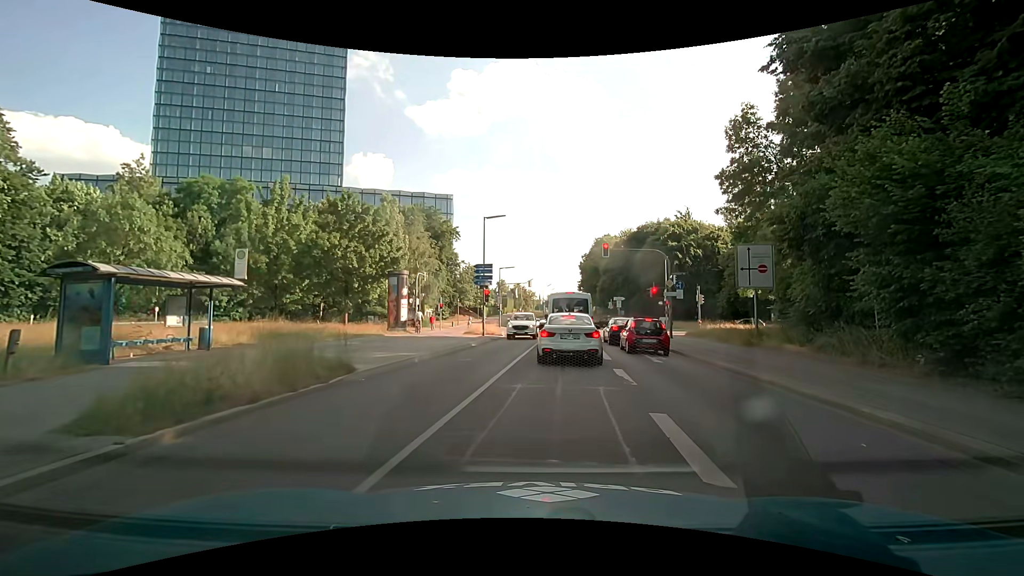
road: secondary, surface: asphalt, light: Day
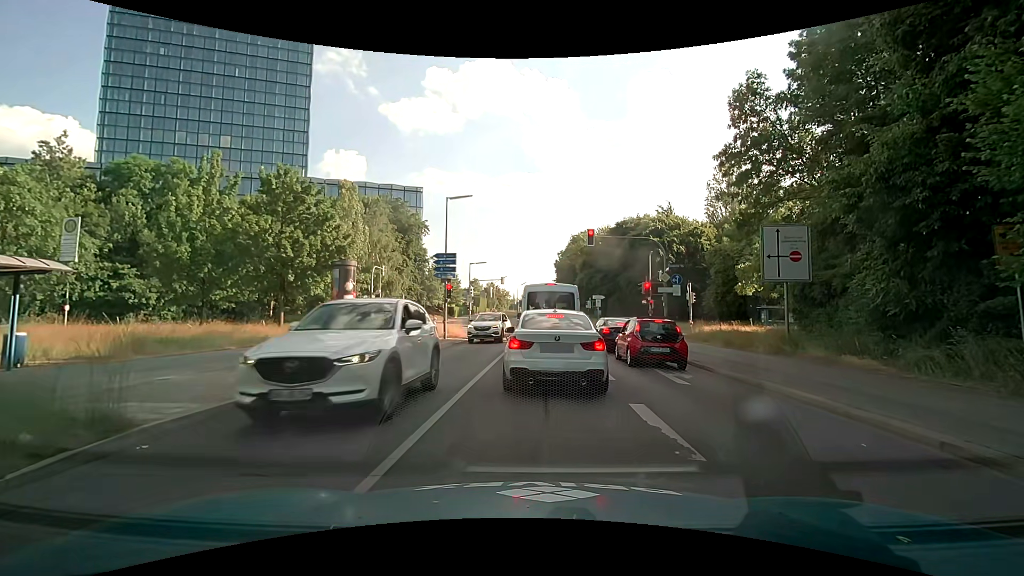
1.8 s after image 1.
(+0.3, +5.2) m; +5°
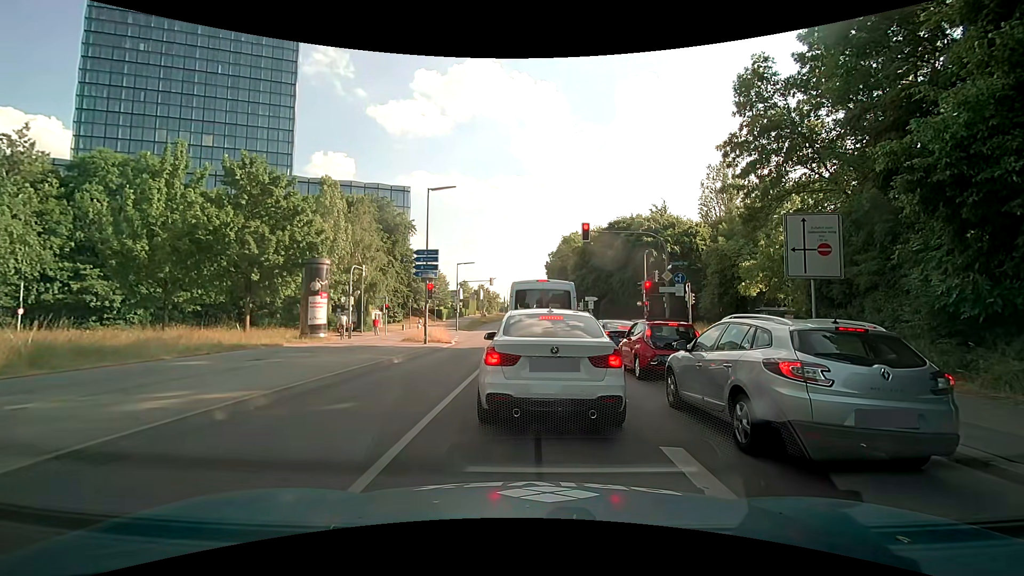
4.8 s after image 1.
(+0.1, +2.4) m; +3°
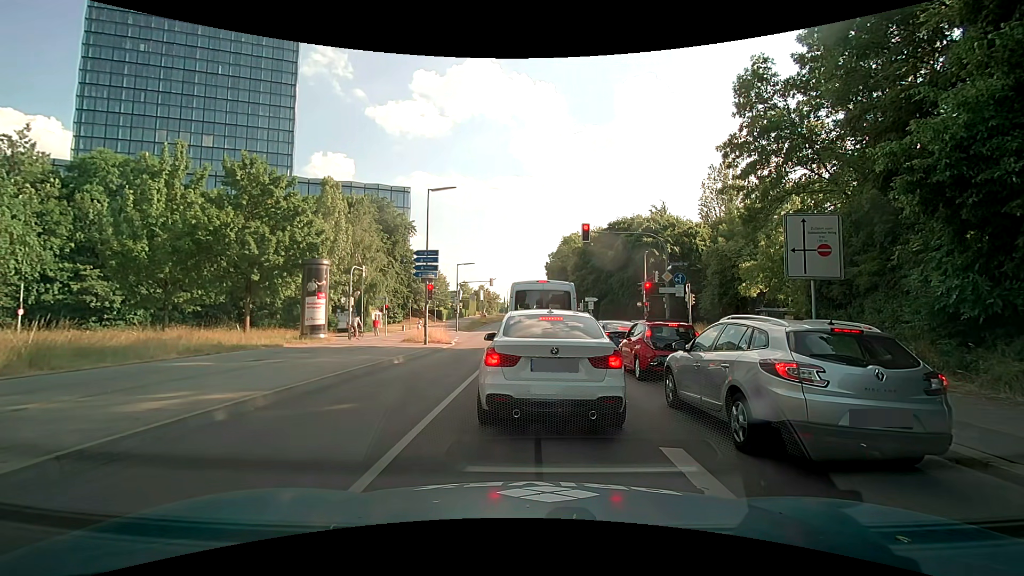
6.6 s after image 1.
(0.0, +0.1) m; 0°
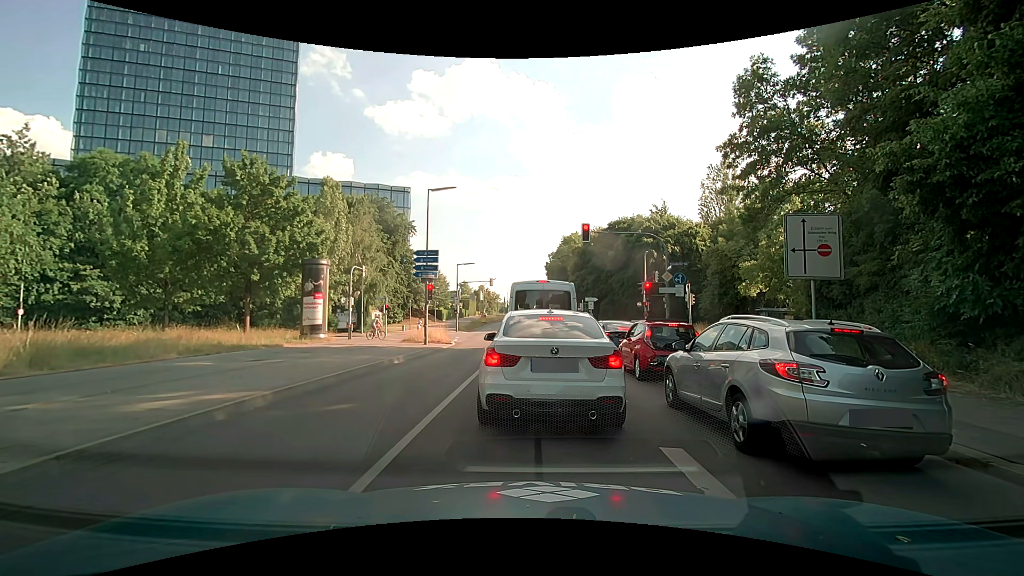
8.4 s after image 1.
(0.0, 0.0) m; 0°
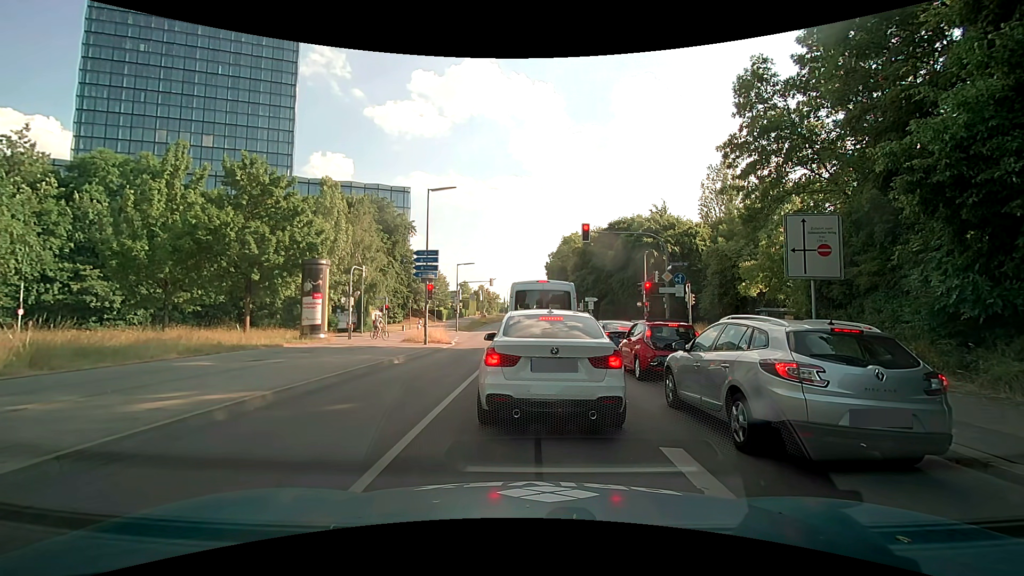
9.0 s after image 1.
(0.0, 0.0) m; 0°
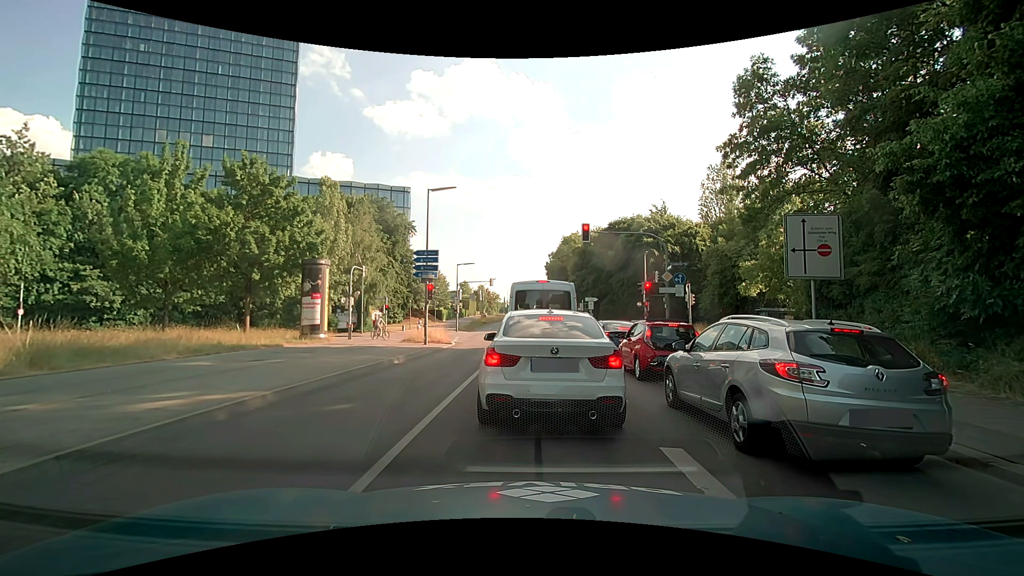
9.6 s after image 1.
(0.0, 0.0) m; 0°
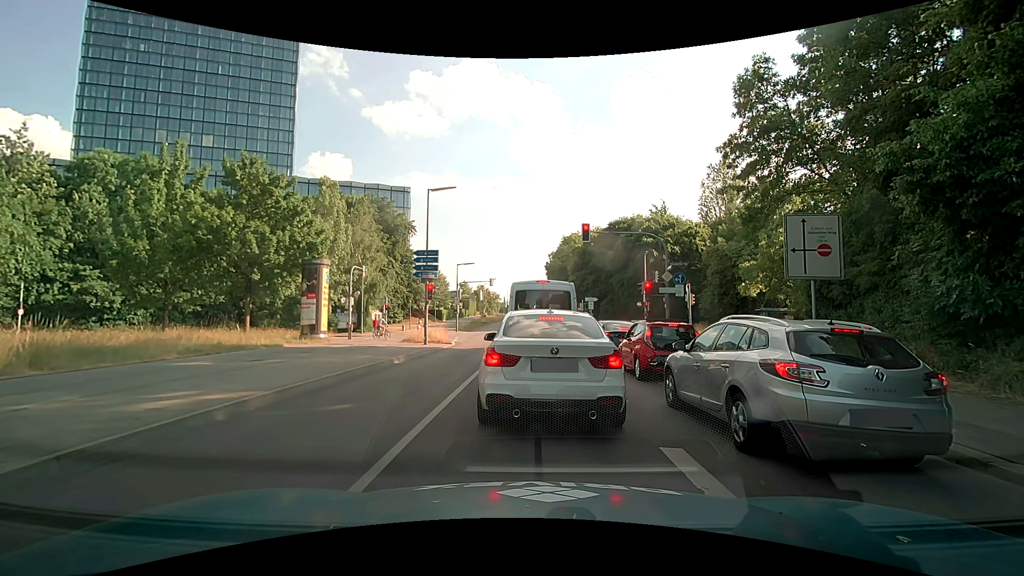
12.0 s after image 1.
(0.0, 0.0) m; 0°
(0, +10) (0, +20) (0, +30) (-2, +40) (-8, +47) (-18, +49) (-28, +47) (-36, +41) (-41, +32) (-45, +23) m
